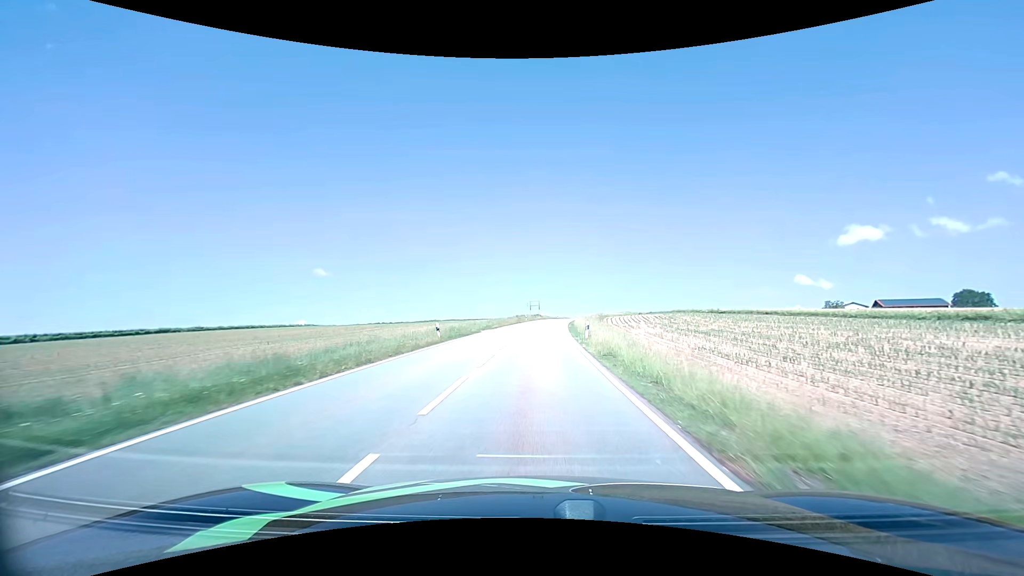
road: tertiary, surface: asphalt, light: Day
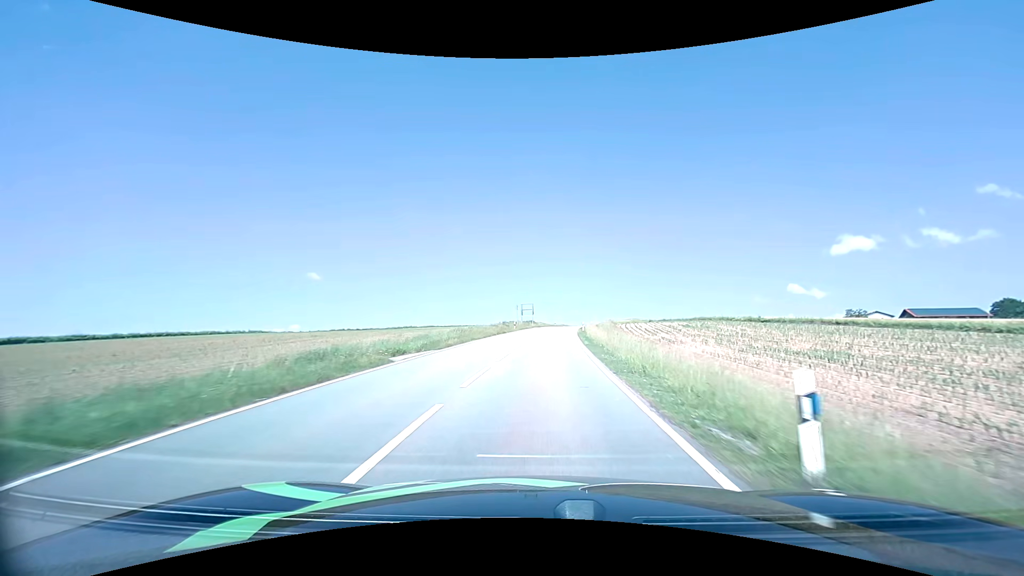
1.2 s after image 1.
(+0.1, +21.9) m; +1°
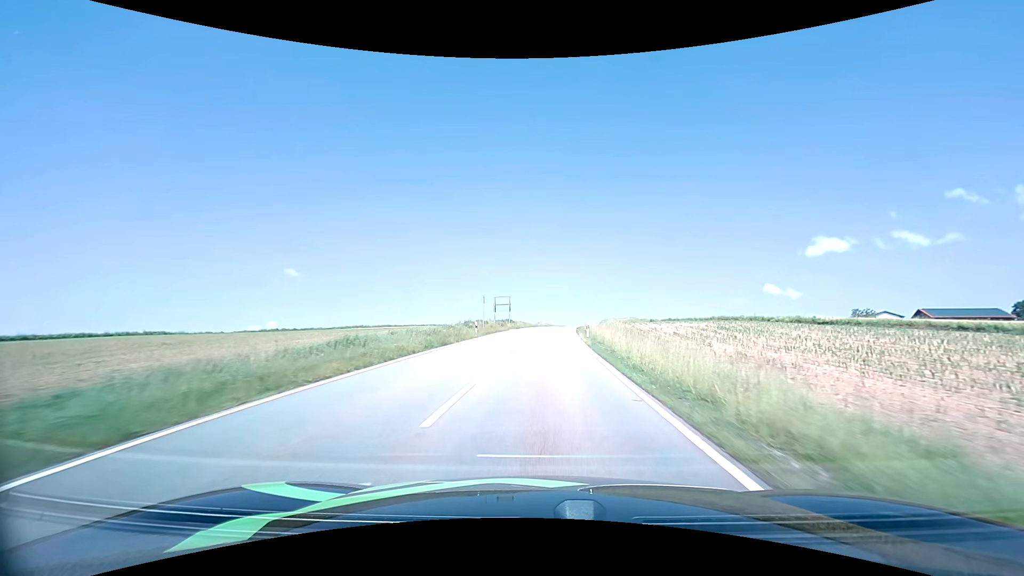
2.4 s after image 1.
(+0.3, +22.2) m; +2°
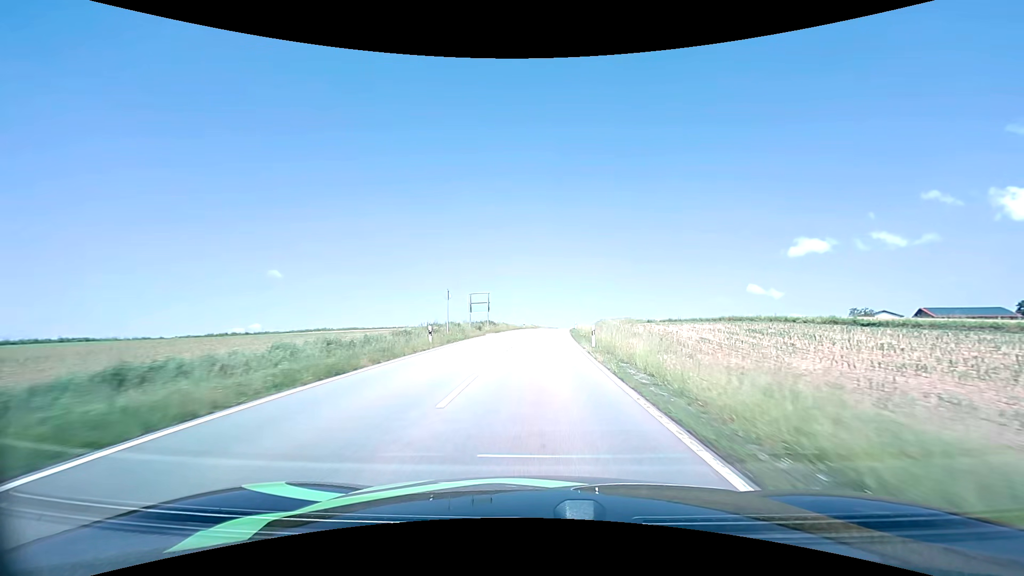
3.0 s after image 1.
(+0.2, +11.1) m; +2°
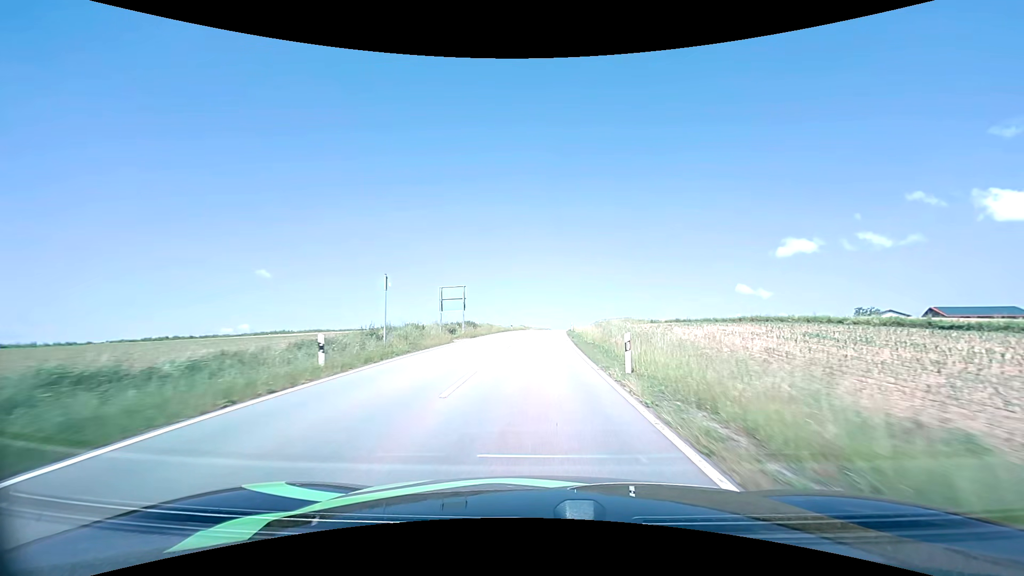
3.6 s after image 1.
(+0.1, +11.1) m; +1°
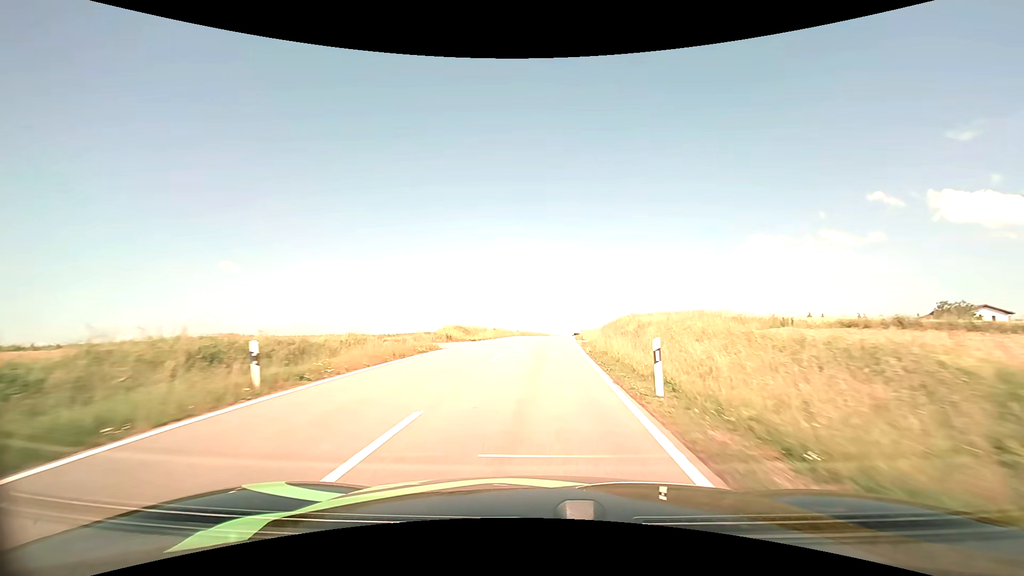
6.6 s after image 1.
(+1.5, +54.9) m; +3°
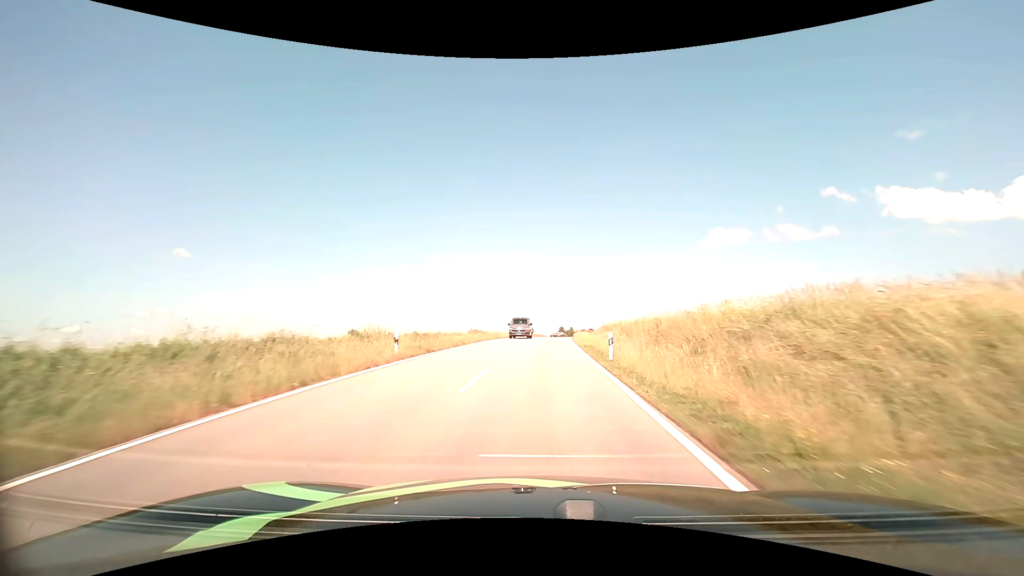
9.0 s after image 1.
(+1.4, +43.3) m; +4°
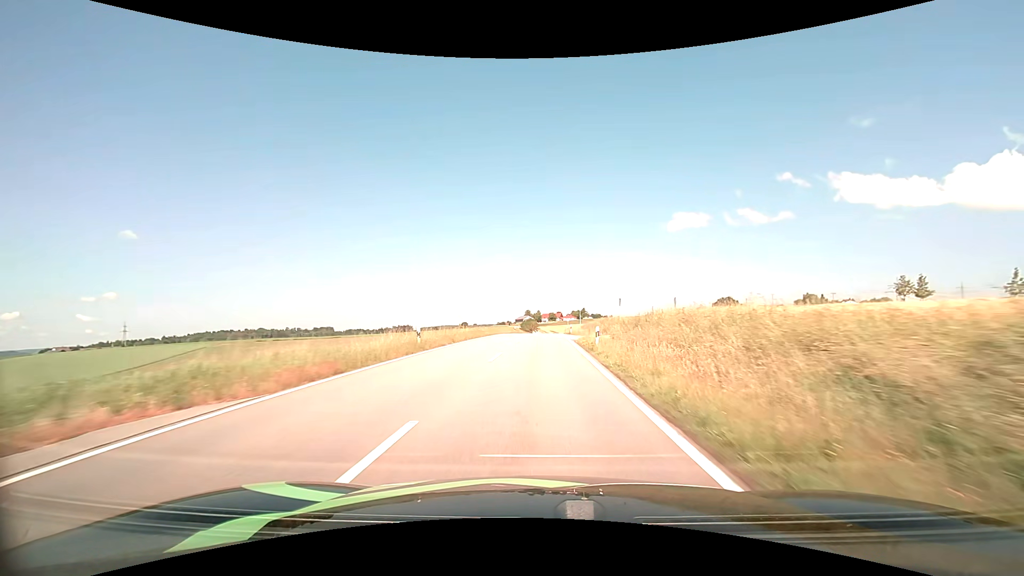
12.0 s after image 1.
(+2.1, +55.9) m; +4°
(0, +10) (0, +20) (0, +30) (+1, +40) (+1, +50) (+1, +60) (+2, +70) (+2, +80) (+2, +90) (+3, +100) m
